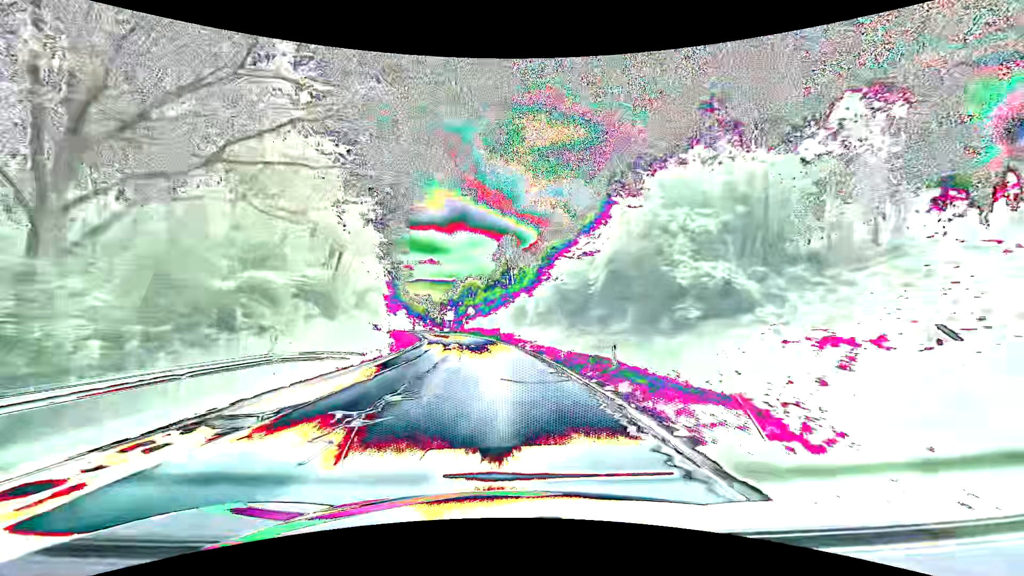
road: secondary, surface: asphalt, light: Day
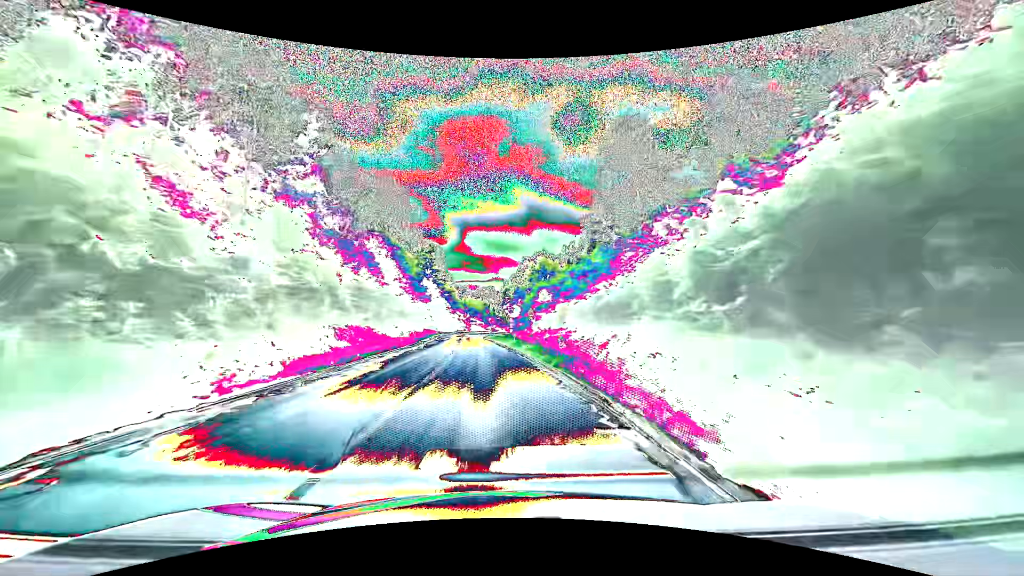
(-3.9, +56.3) m; -8°
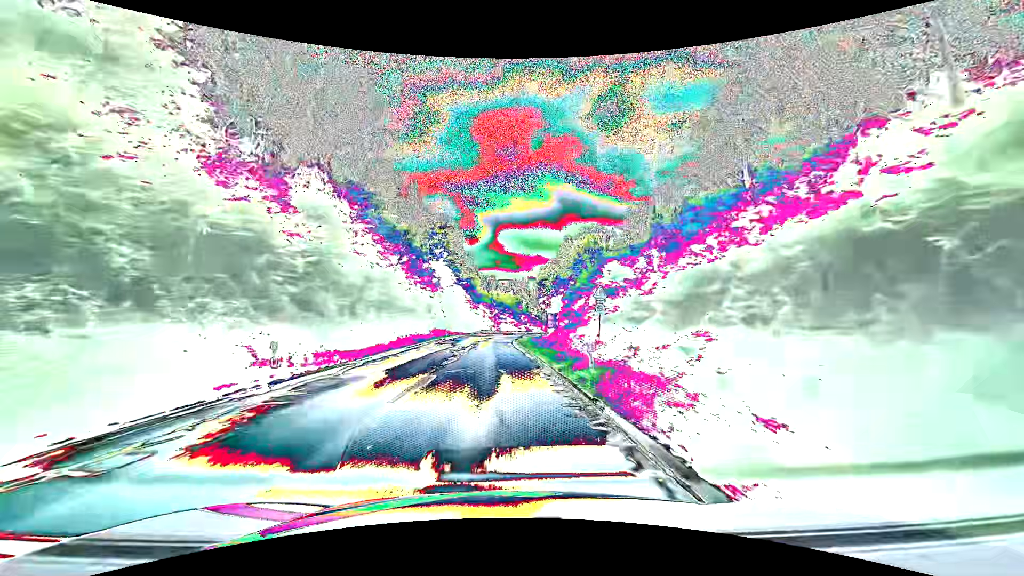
(-1.0, +27.0) m; -4°
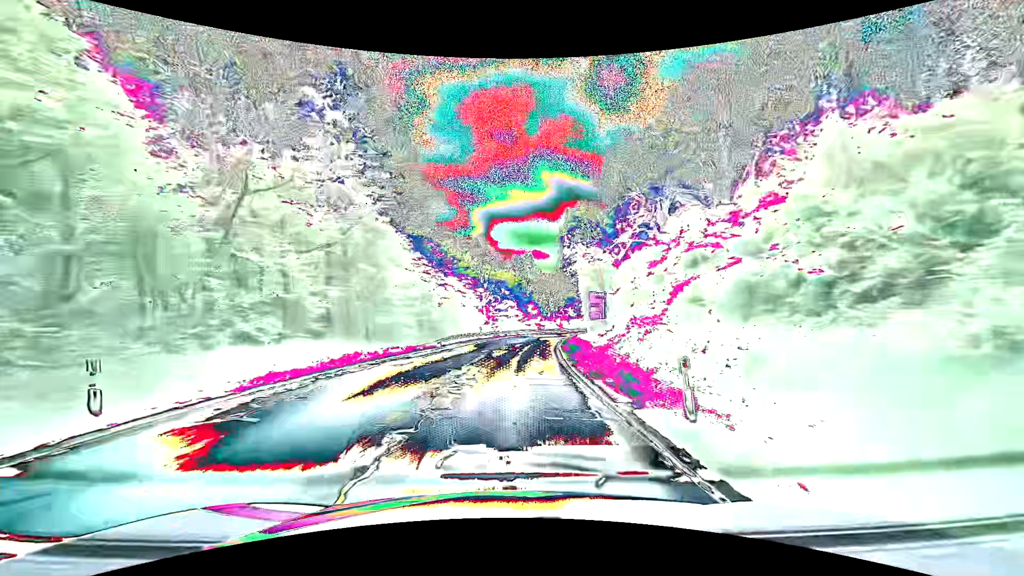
(-1.1, +51.2) m; 0°
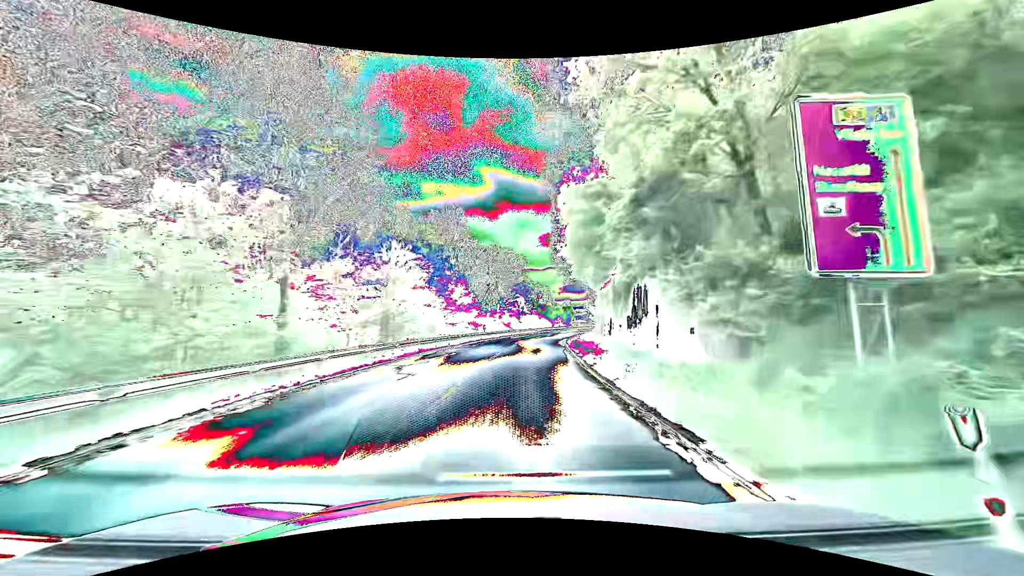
(+2.5, +47.1) m; +6°
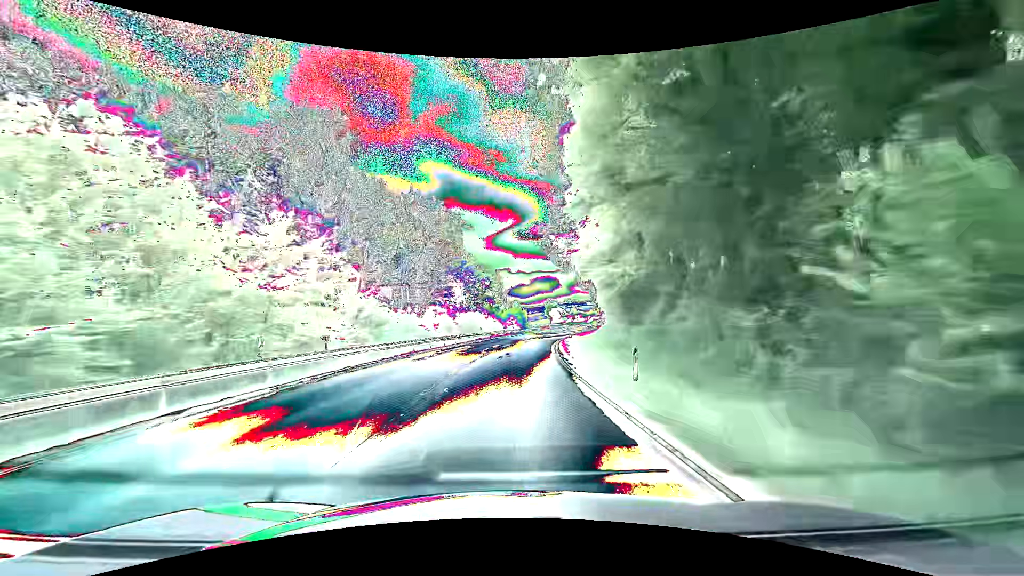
(+2.2, +33.6) m; +7°
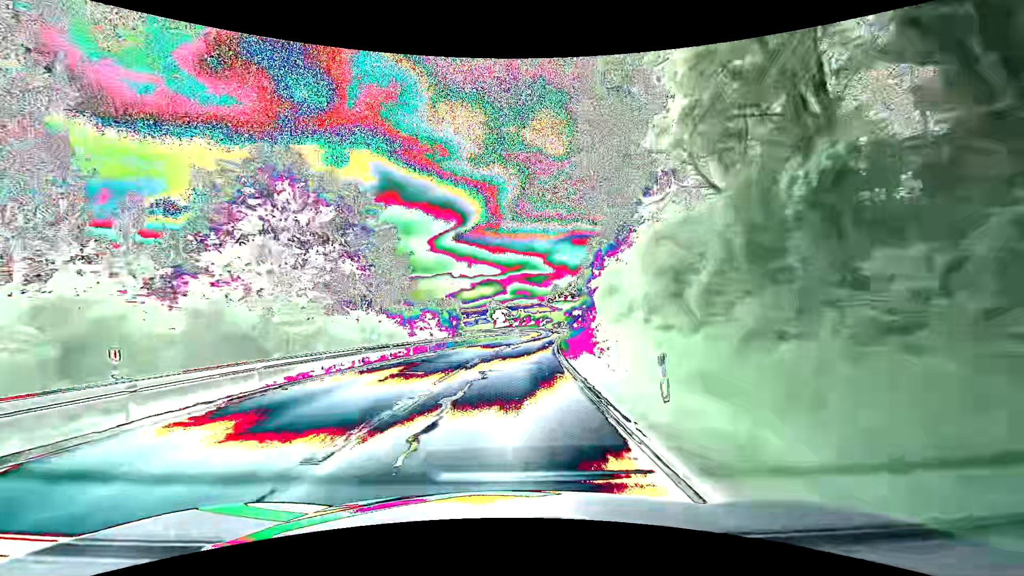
(+2.3, +43.9) m; +7°
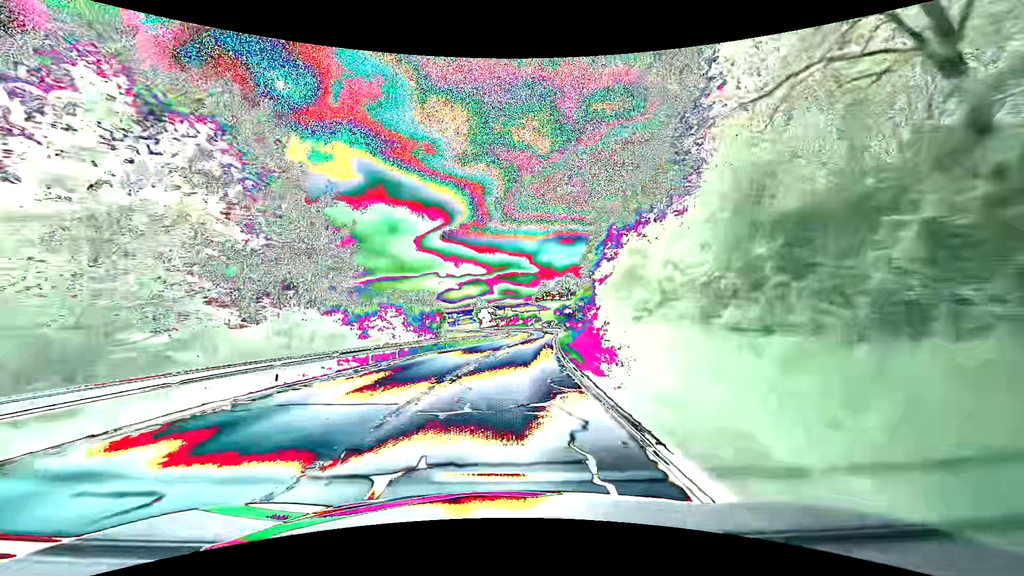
(+0.1, +10.9) m; +2°
(0, +10) (0, +20) (+1, +30) (+2, +40) (+2, +50) (+3, +60) (+4, +70) (+5, +80) (+5, +90) (+6, +100) m
